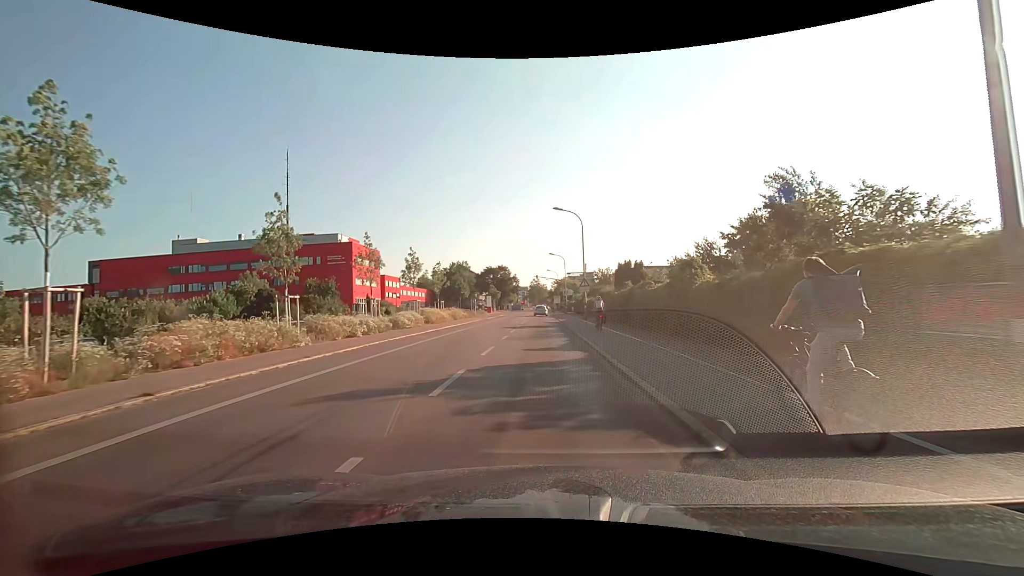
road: secondary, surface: asphalt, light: Day
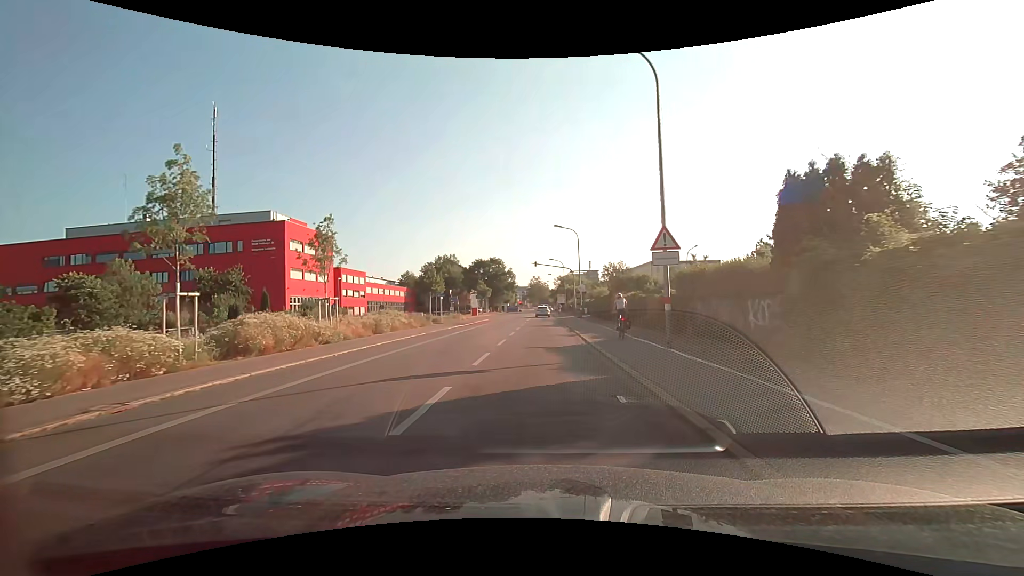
(-0.1, +26.3) m; 0°
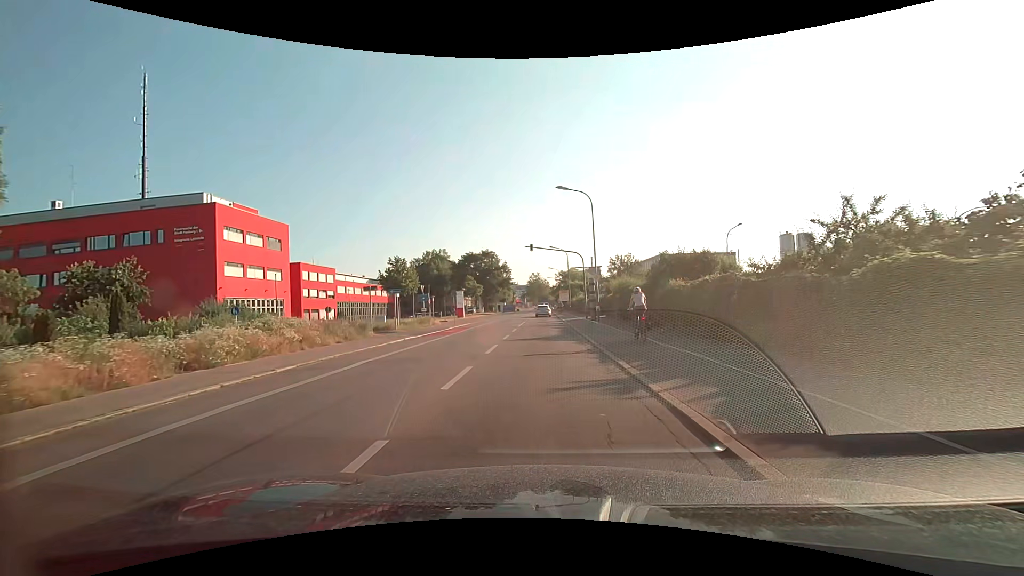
(-0.1, +15.2) m; -1°
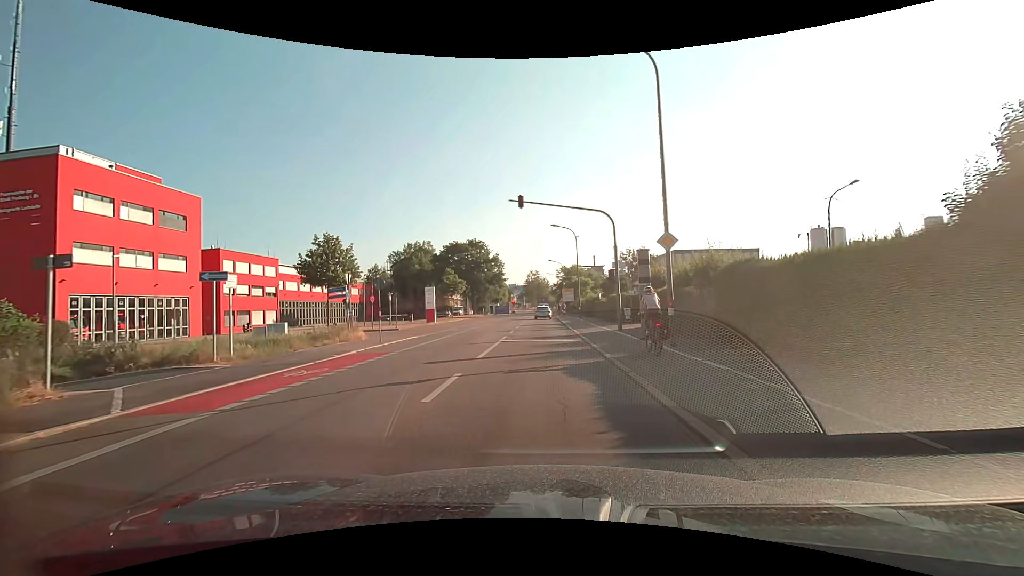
(+0.1, +19.0) m; +1°
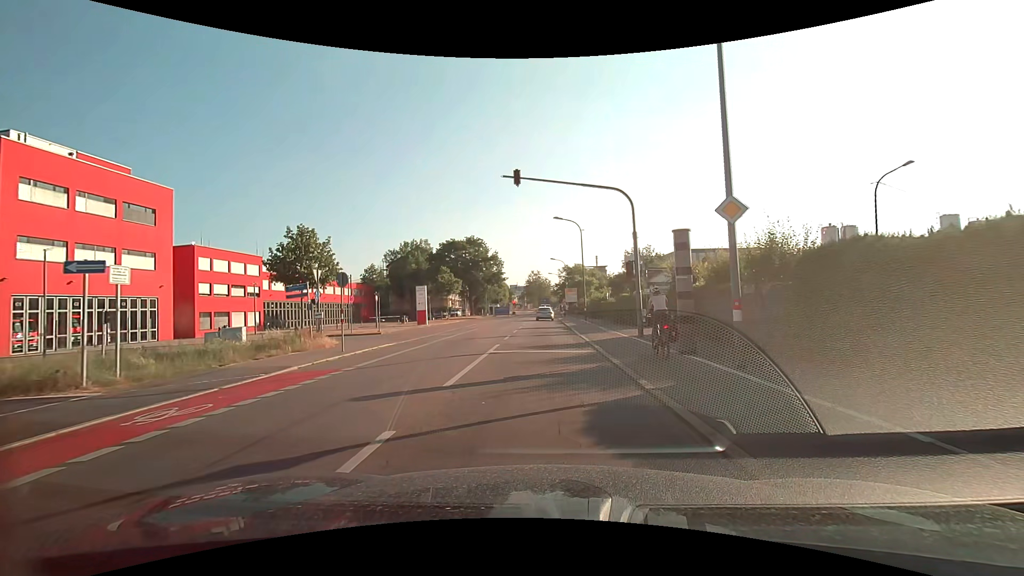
(0.0, +4.6) m; -1°
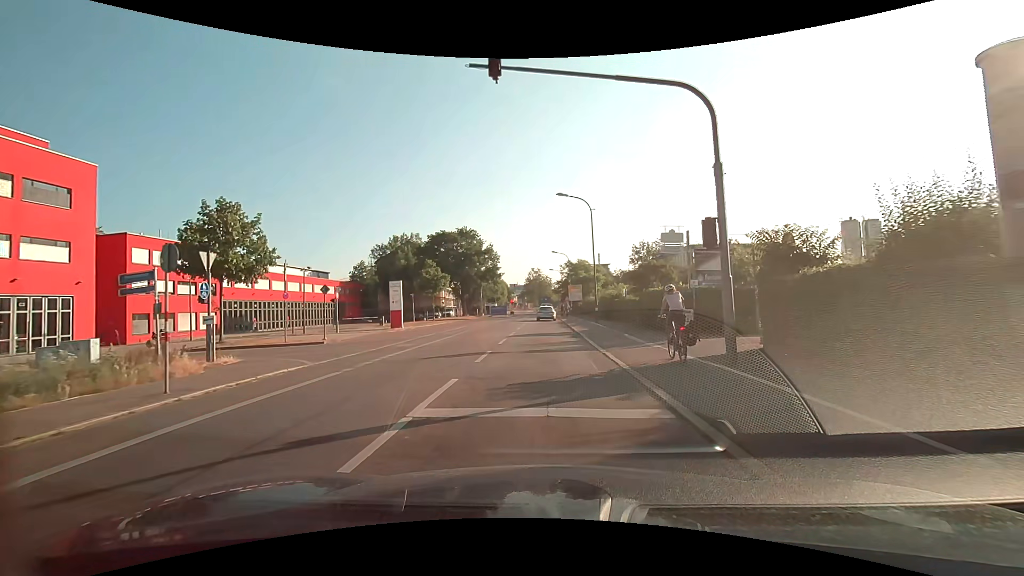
(0.0, +8.9) m; 0°
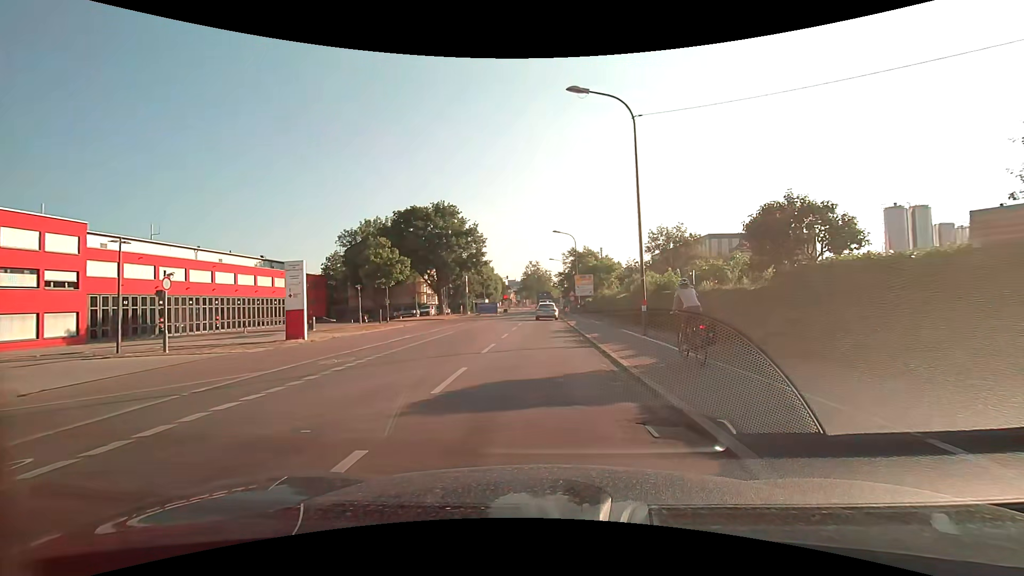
(+0.1, +16.6) m; 0°
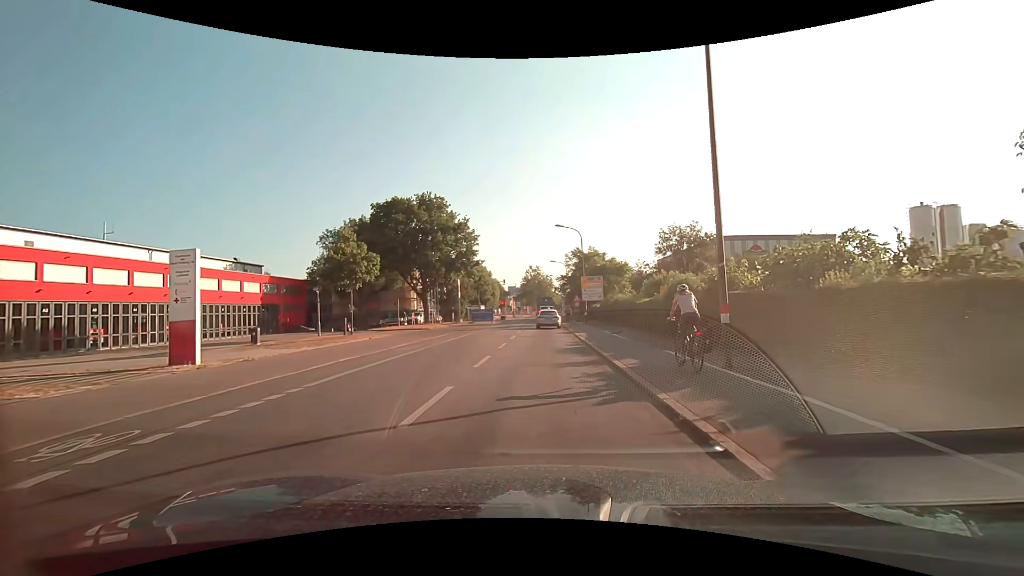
(0.0, +7.8) m; 0°
(0, +10) (0, +20) (0, +30) (0, +40) (0, +50) (0, +60) (0, +70) (0, +80) (-1, +90) (-1, +100) m
